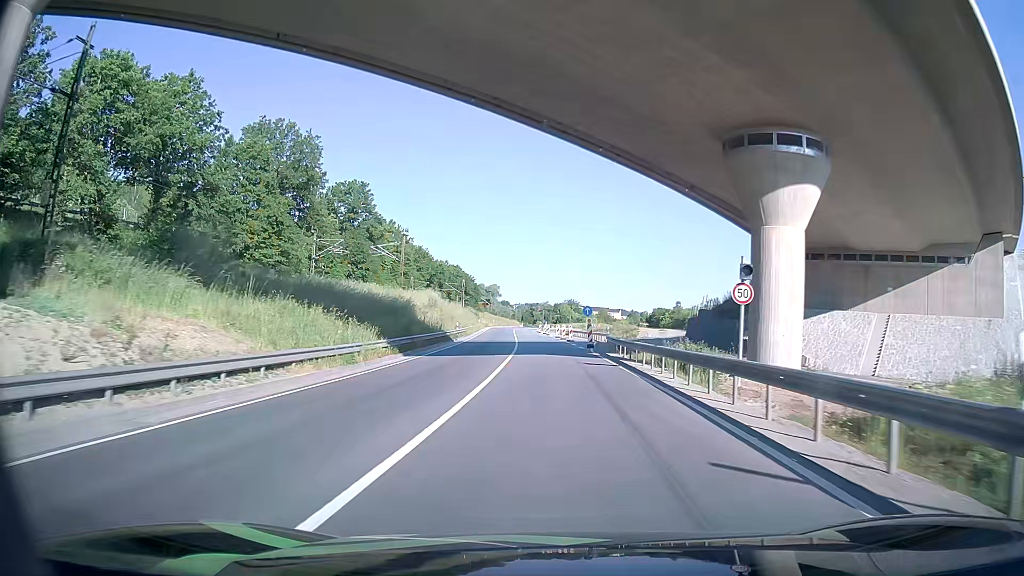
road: primary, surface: asphalt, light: Day
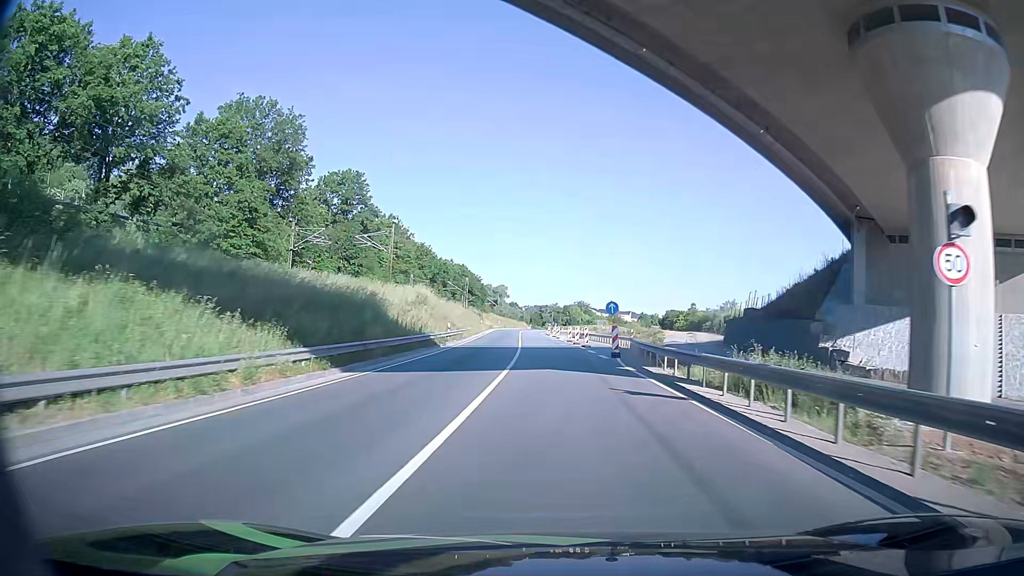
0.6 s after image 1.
(-0.1, +10.1) m; -1°
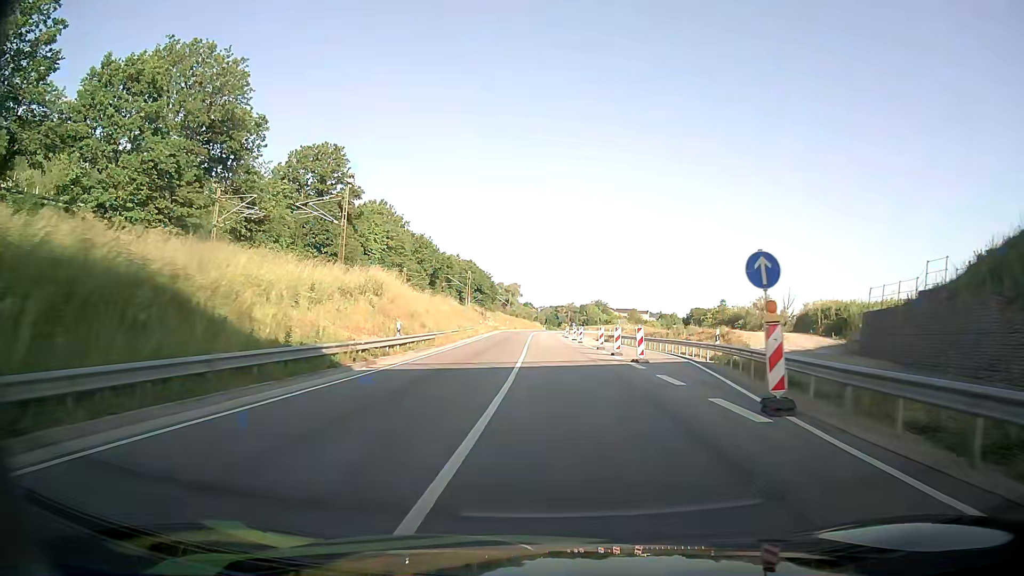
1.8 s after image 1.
(-0.2, +20.0) m; -2°
(0, +10) (0, +20) (0, +30) (0, +40) (0, +50) (0, +60) (0, +70) (0, +80) (0, +90) (0, +100) m
